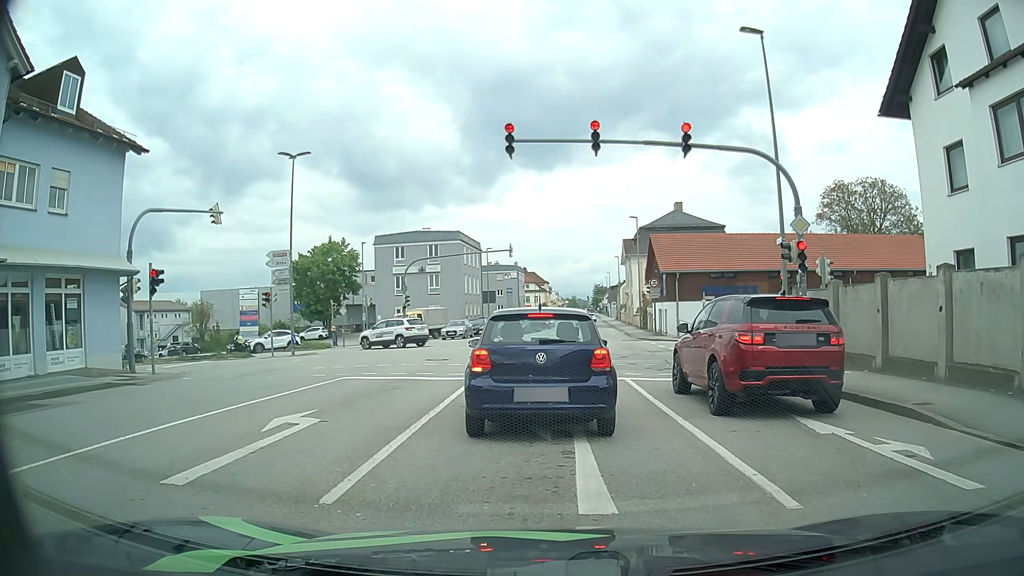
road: tertiary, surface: asphalt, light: Day
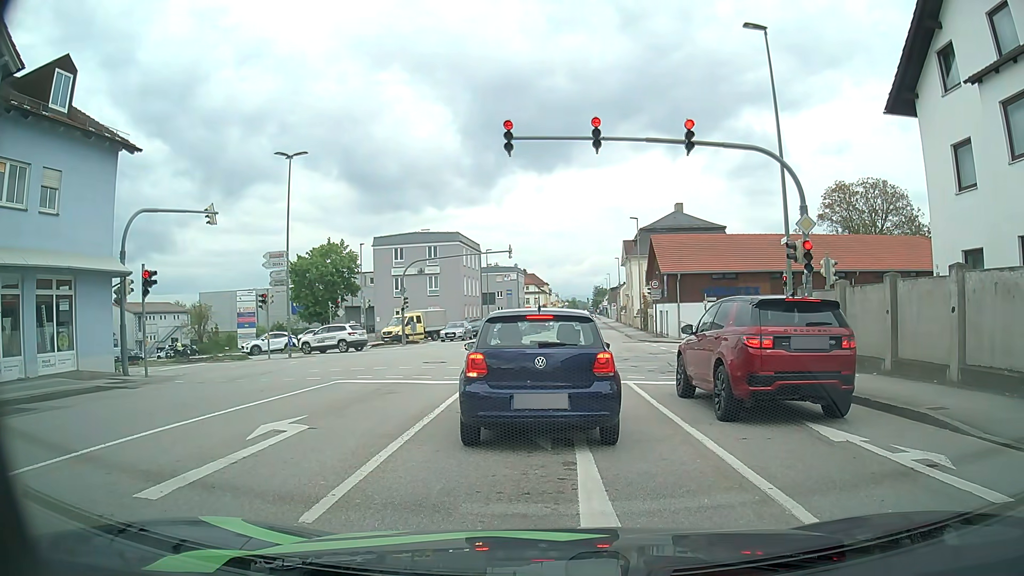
(0.0, +0.4) m; 0°
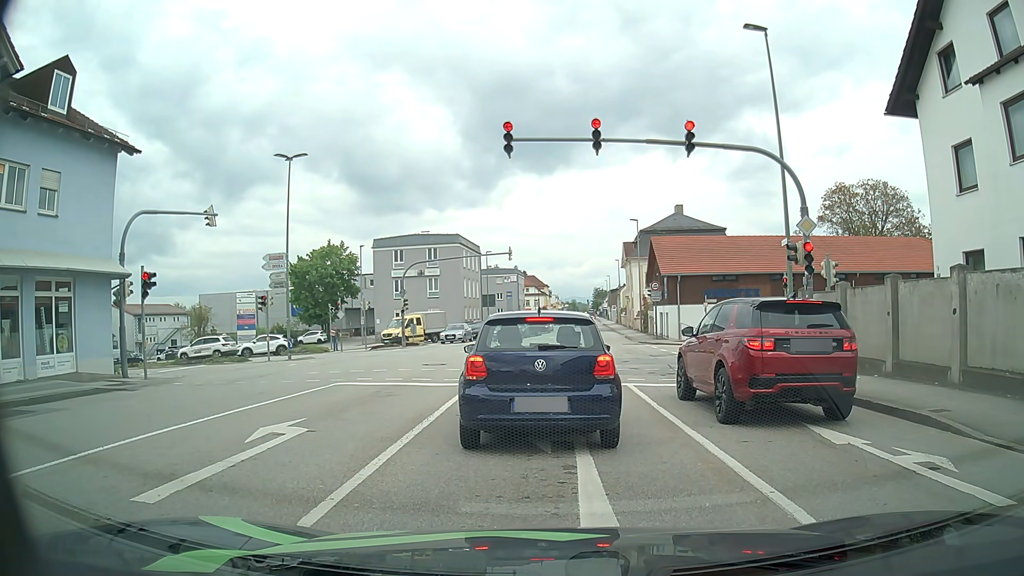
(0.0, +0.1) m; 0°
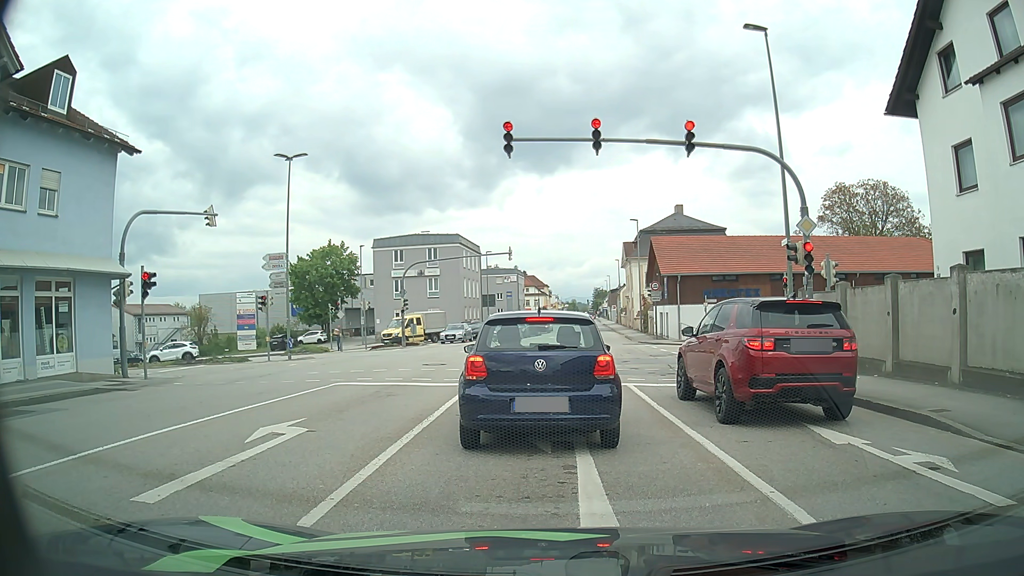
(0.0, 0.0) m; 0°
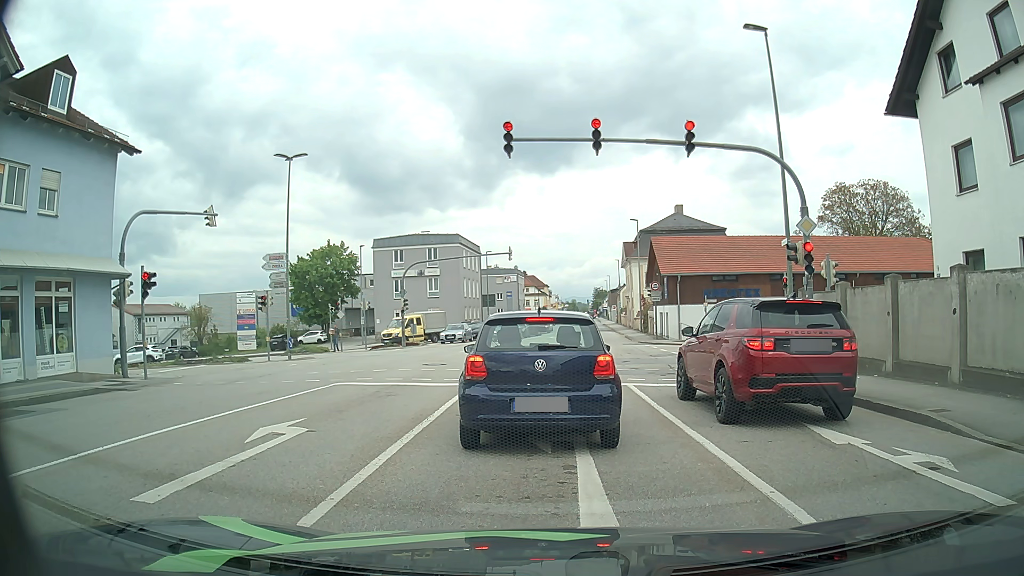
(0.0, 0.0) m; 0°
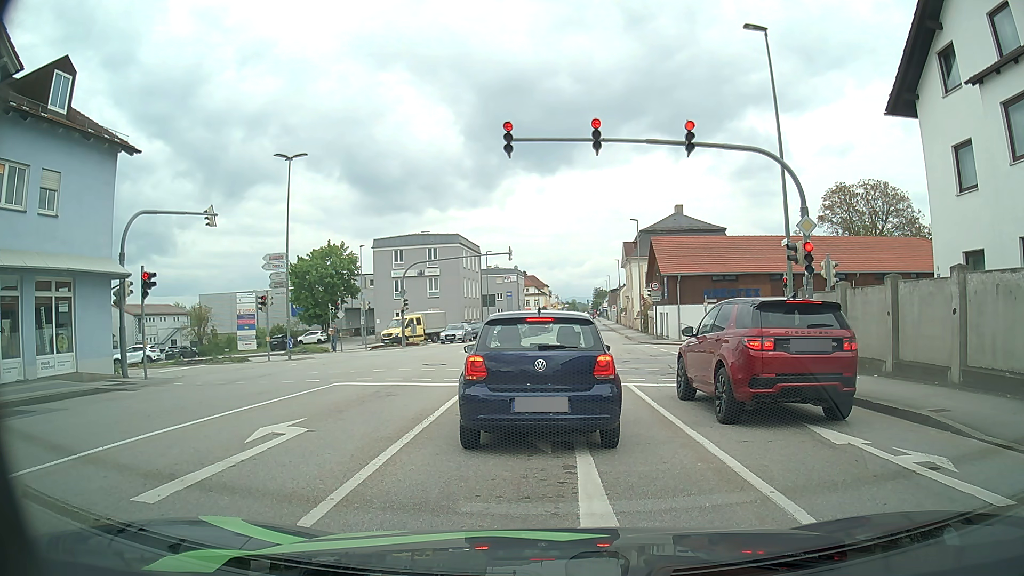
(0.0, 0.0) m; 0°
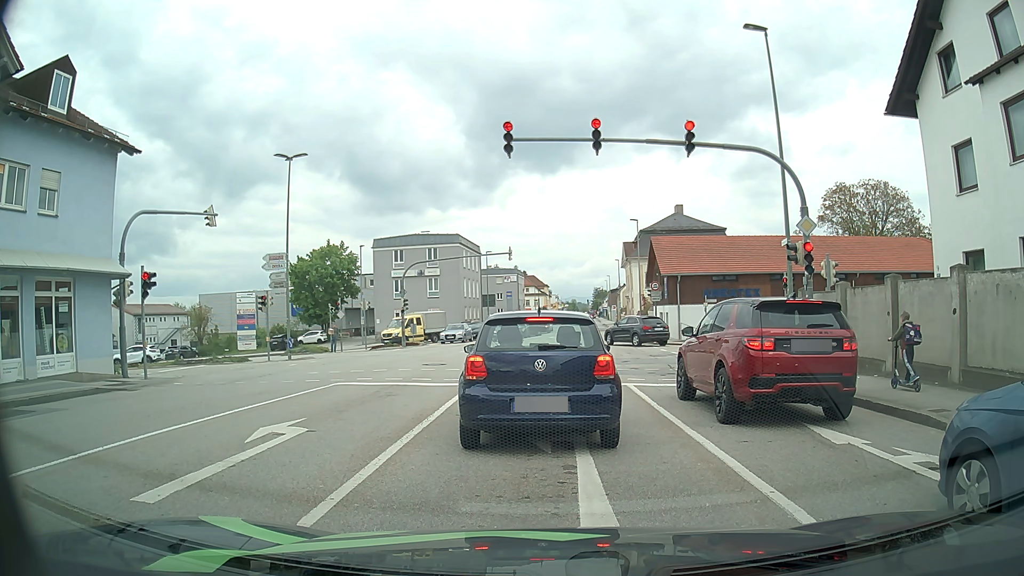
(0.0, 0.0) m; 0°
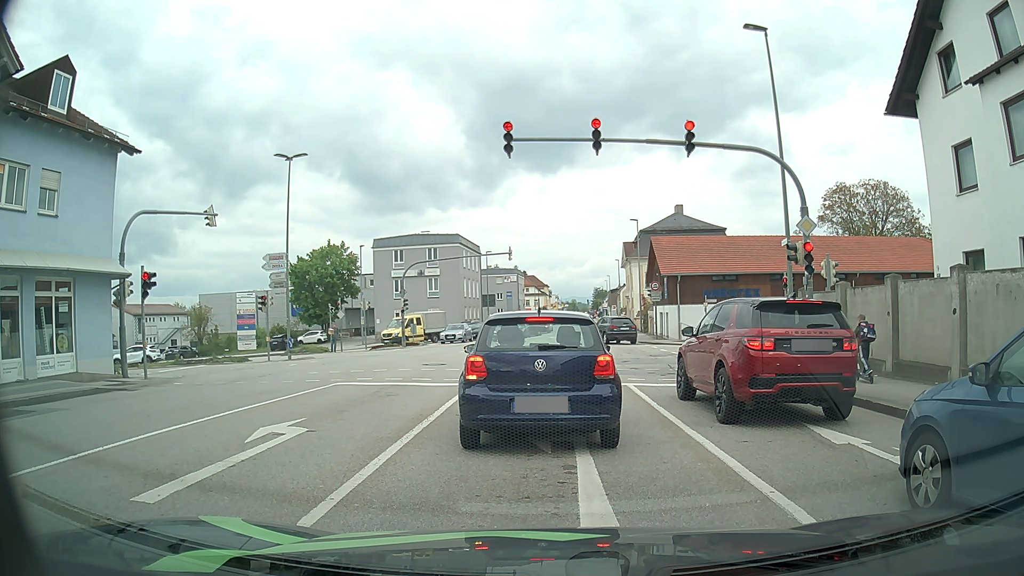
(0.0, 0.0) m; 0°
(0, +10) (0, +20) (-1, +30) (-6, +38) (-15, +41) (-25, +41) (-35, +41) (-45, +40) (-55, +40) (-65, +41) m
